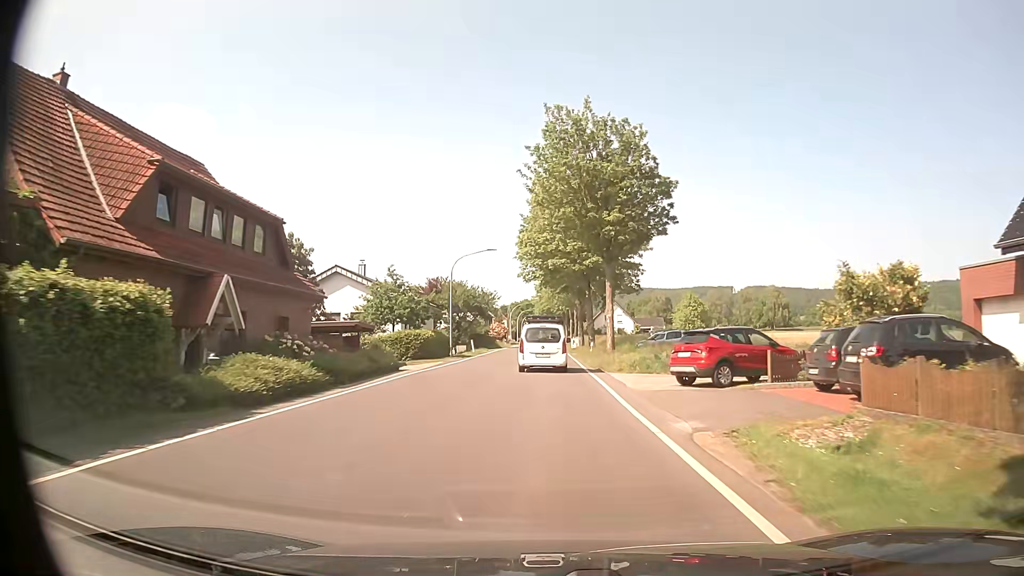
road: tertiary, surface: asphalt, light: Day
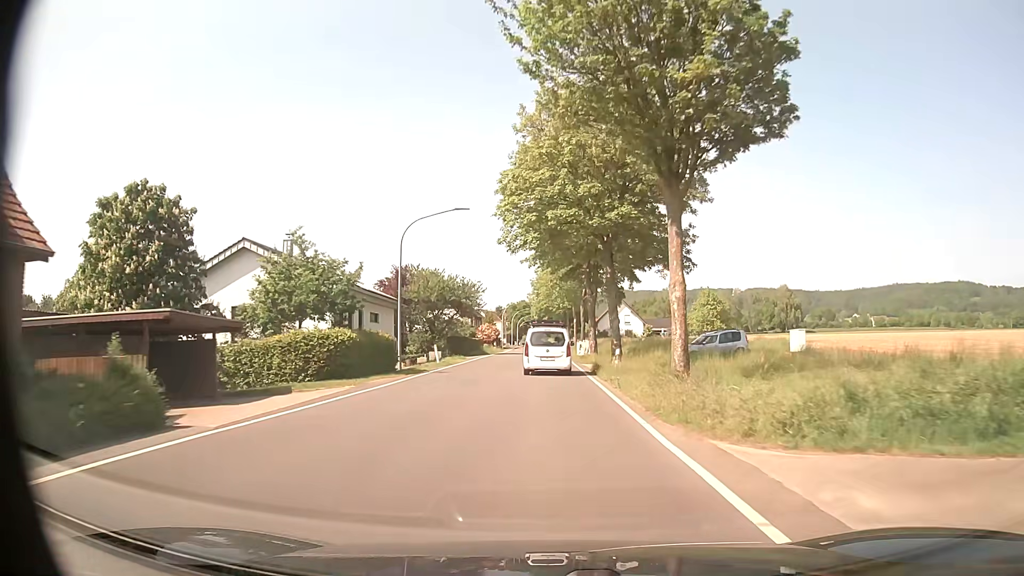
(+0.1, +17.0) m; 0°
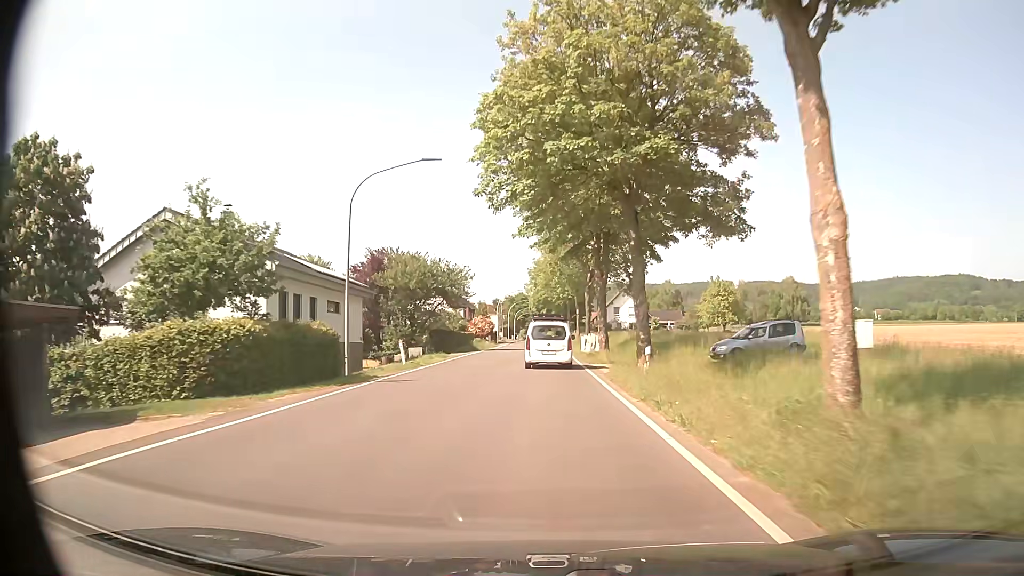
(0.0, +8.6) m; 0°
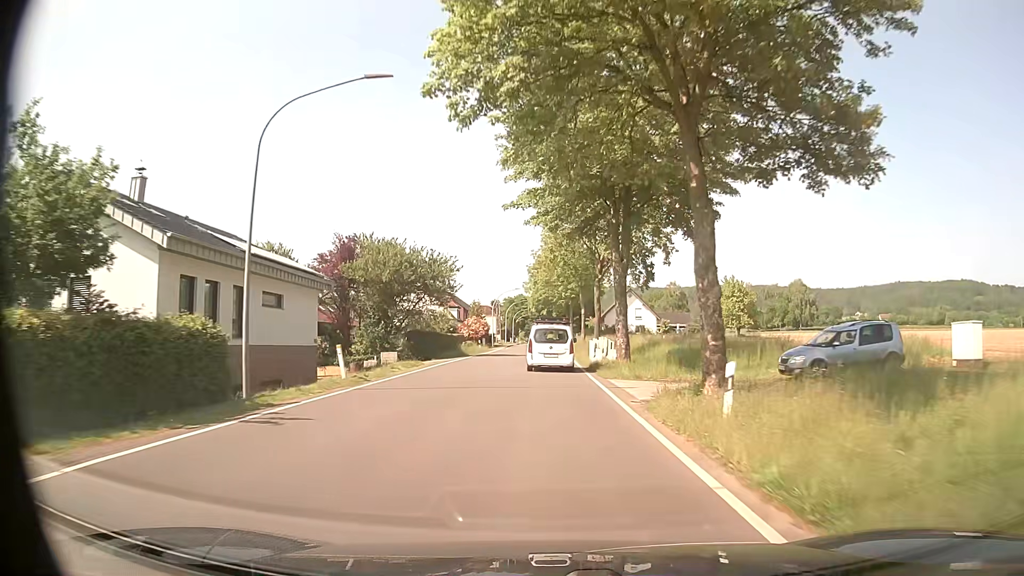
(0.0, +8.6) m; 0°
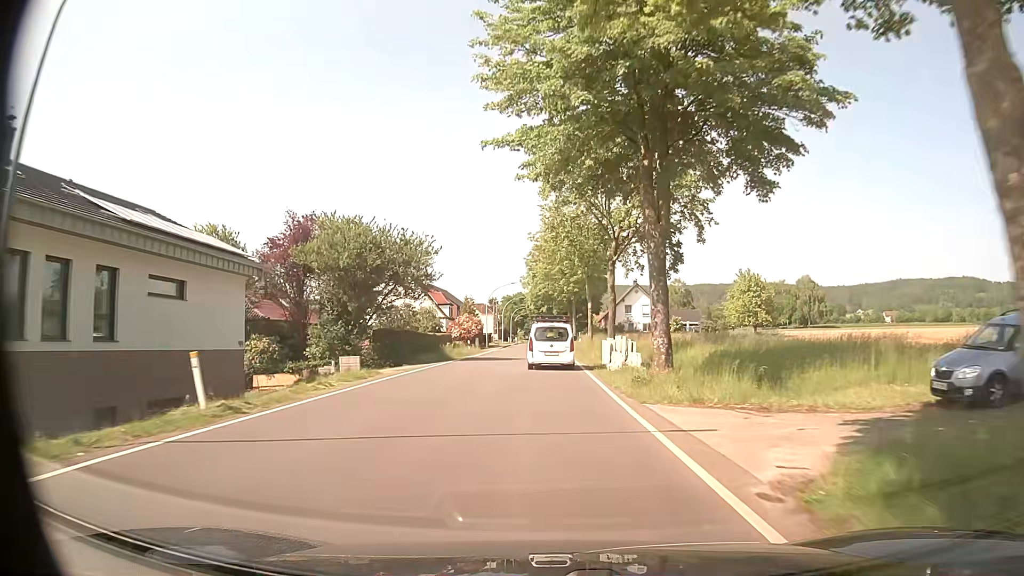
(0.0, +8.7) m; 0°
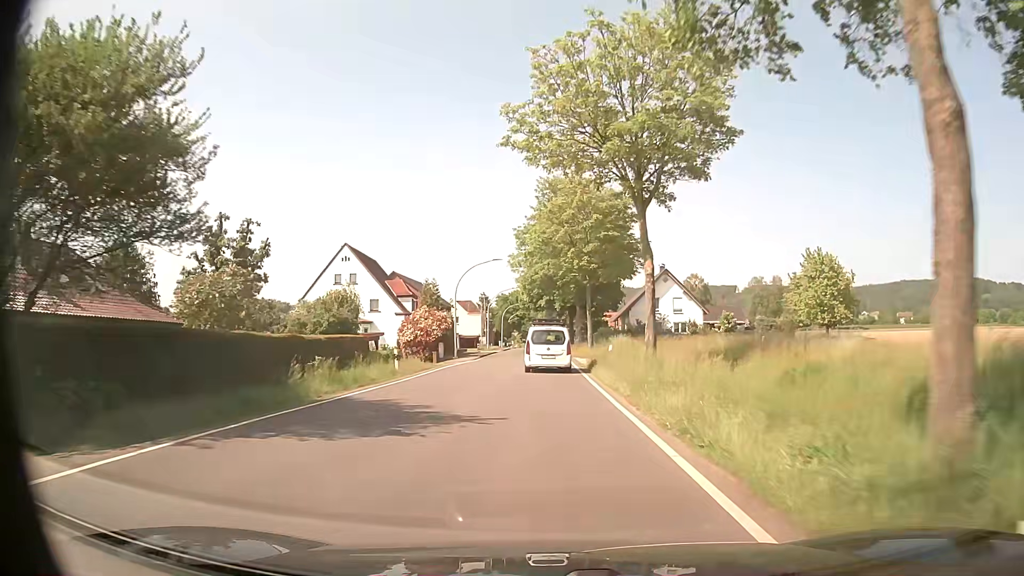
(0.0, +26.5) m; 0°
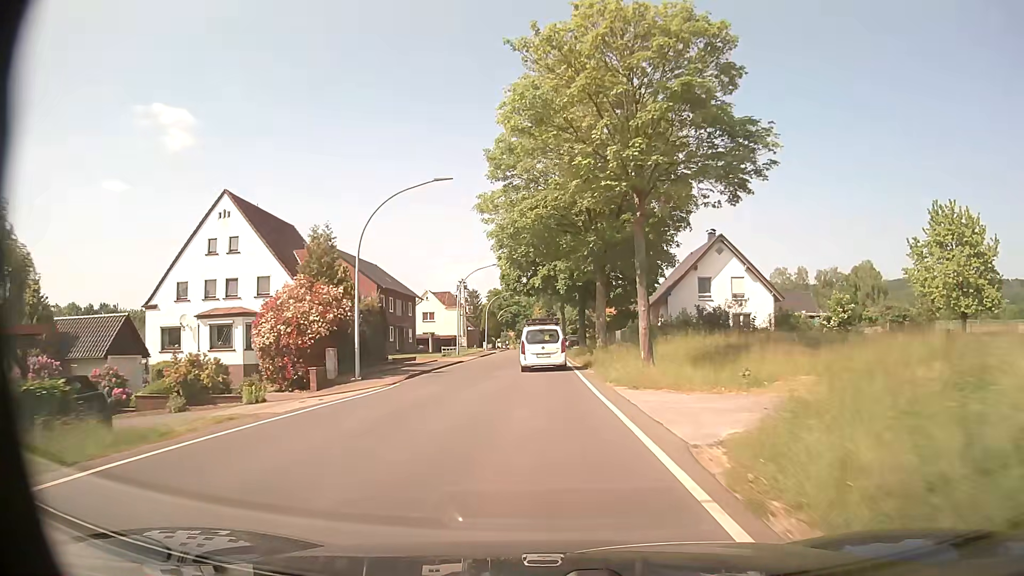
(+0.1, +26.7) m; 0°
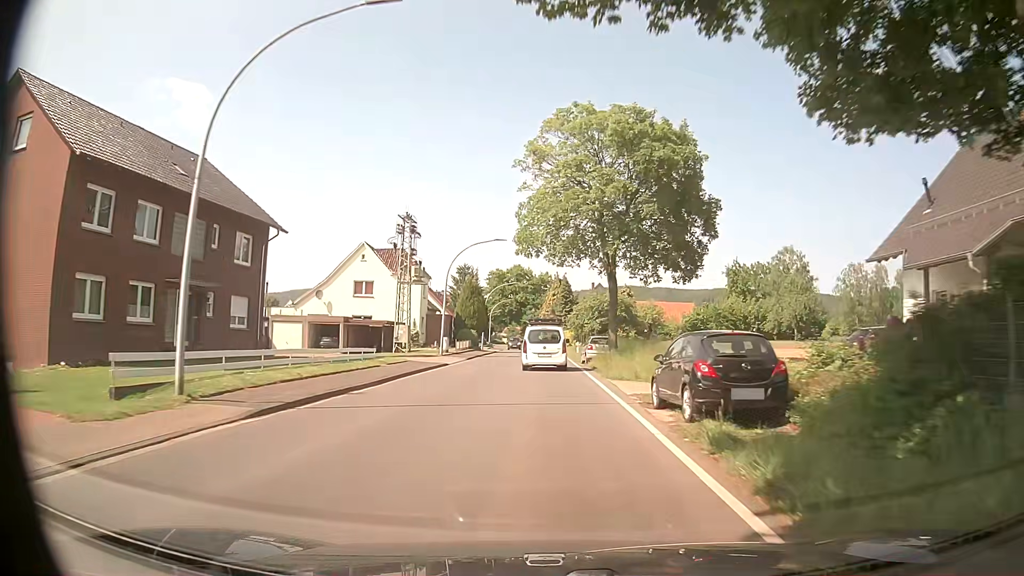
(-0.5, +45.0) m; -1°
(0, +10) (0, +20) (0, +30) (0, +40) (0, +50) (0, +60) (0, +70) (0, +80) (-1, +90) (-2, +100) m
